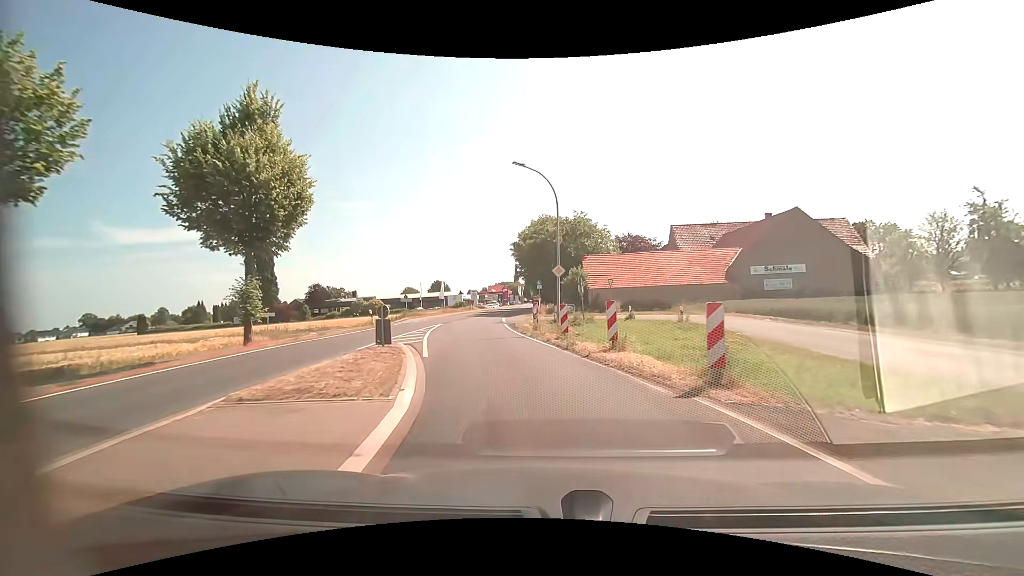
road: primary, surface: asphalt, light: Day
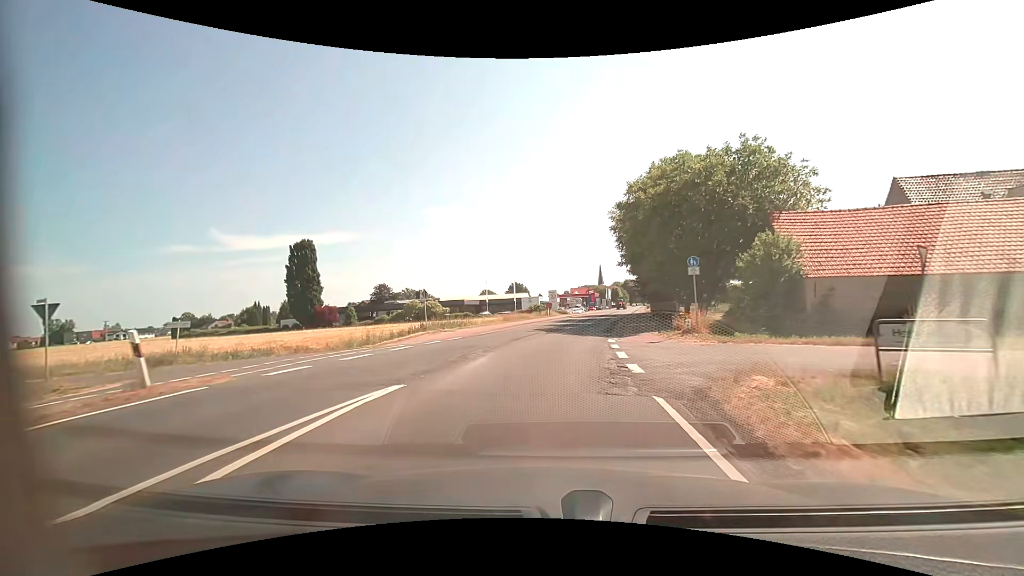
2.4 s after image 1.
(-2.8, +25.0) m; -9°
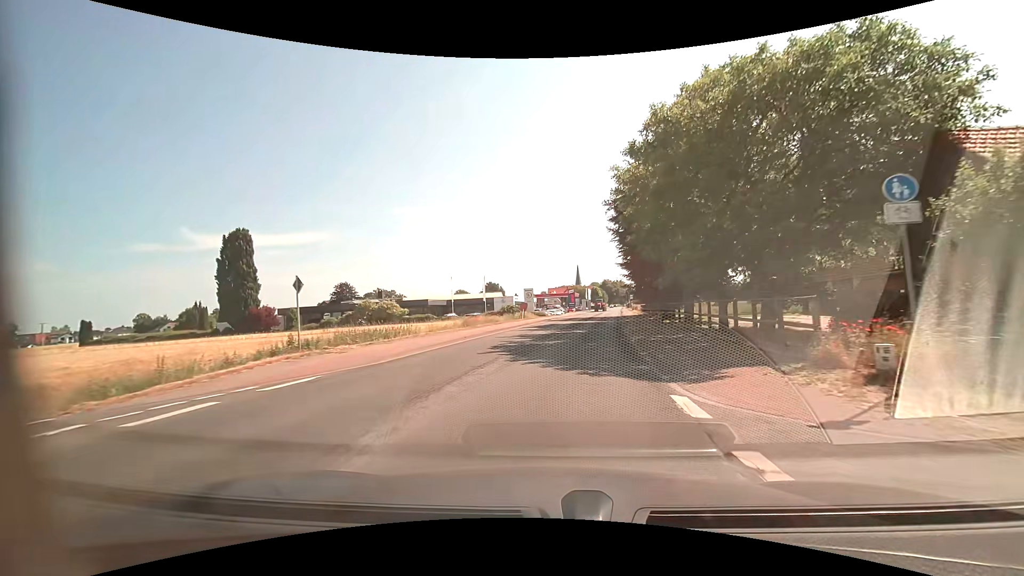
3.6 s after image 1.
(+0.2, +13.2) m; +2°
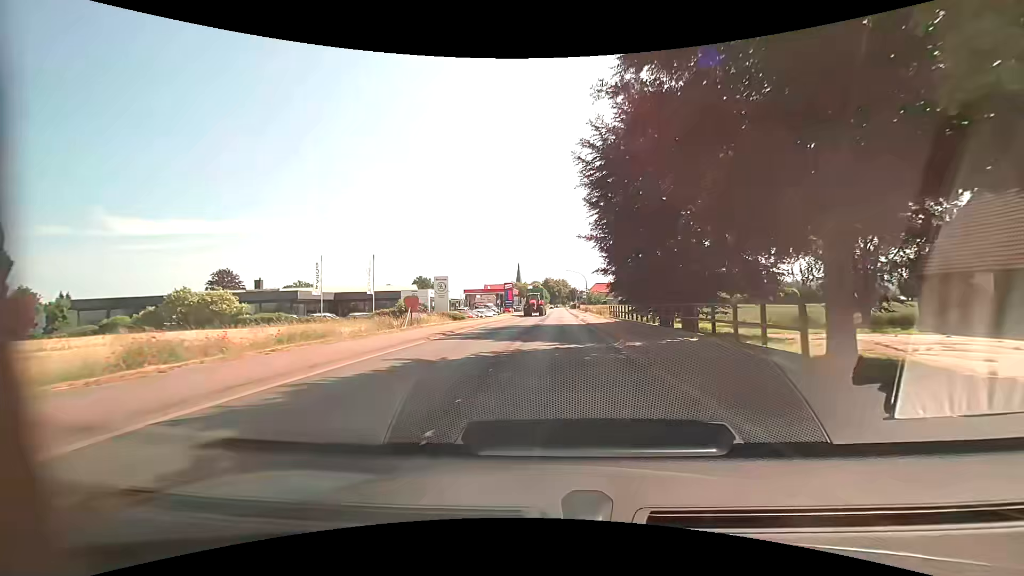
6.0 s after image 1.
(+2.0, +28.1) m; +6°
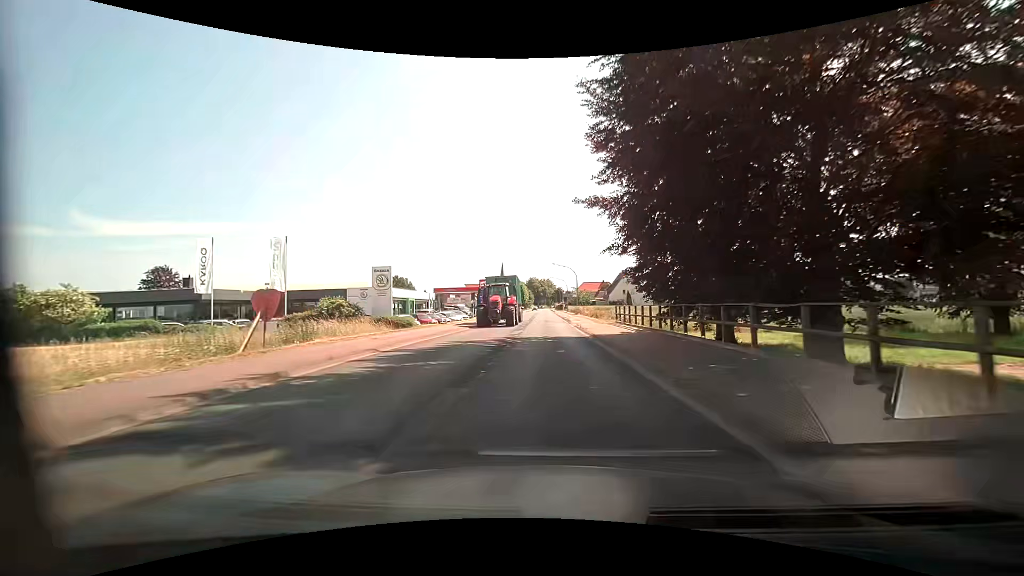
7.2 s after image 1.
(+0.3, +14.8) m; +2°
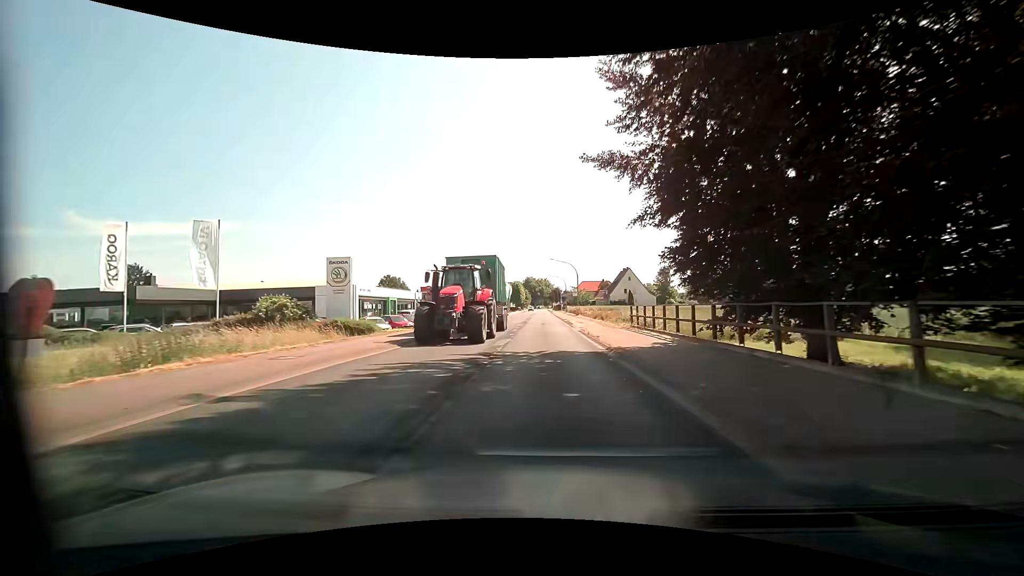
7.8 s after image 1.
(+0.1, +7.5) m; +1°
(0, +10) (0, +20) (0, +30) (0, +40) (0, +50) (0, +60) (0, +70) (0, +80) (-1, +90) (-1, +100) m
